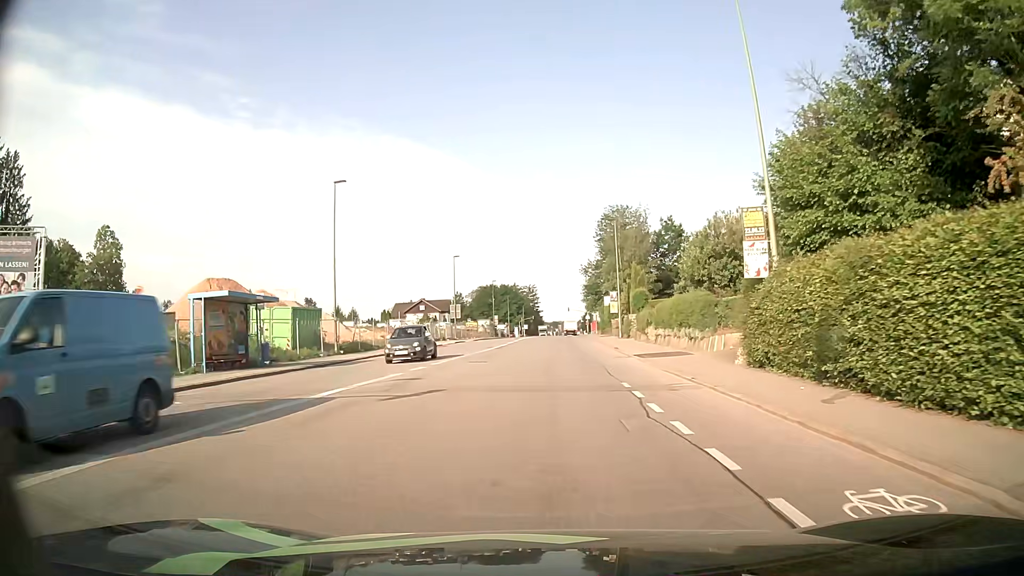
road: tertiary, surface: asphalt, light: Day
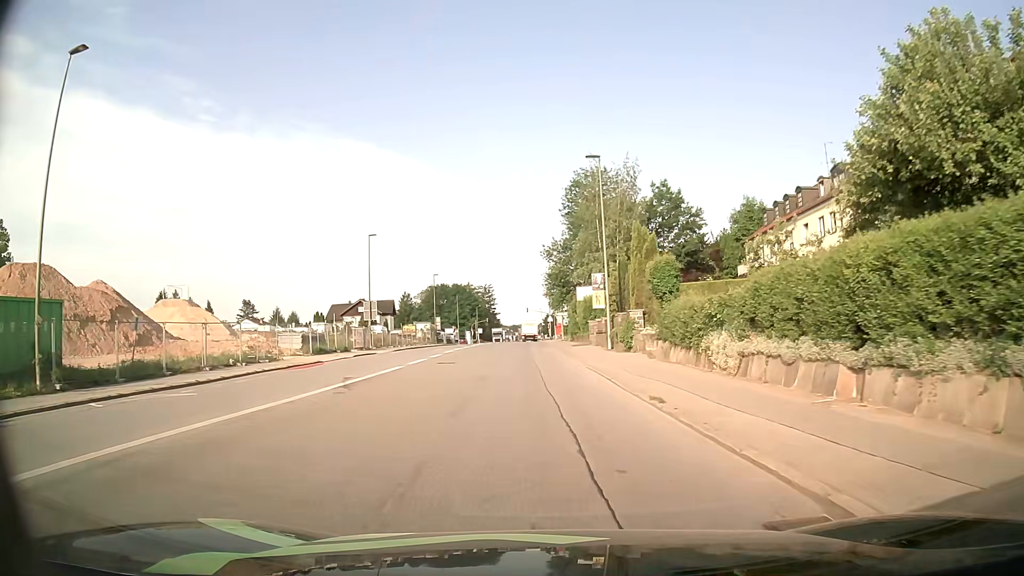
(+0.7, +23.1) m; +3°
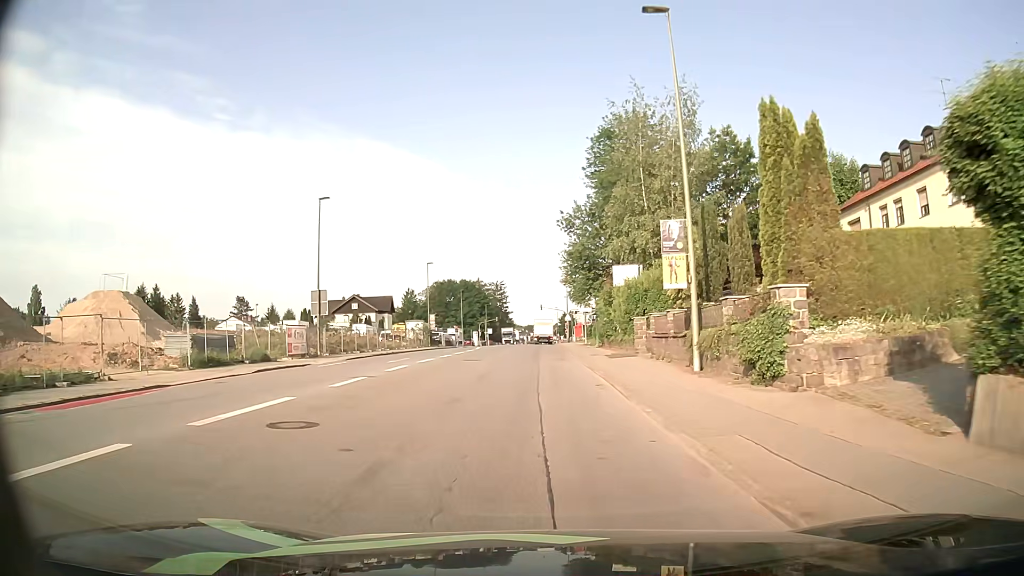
(-0.3, +17.8) m; -1°
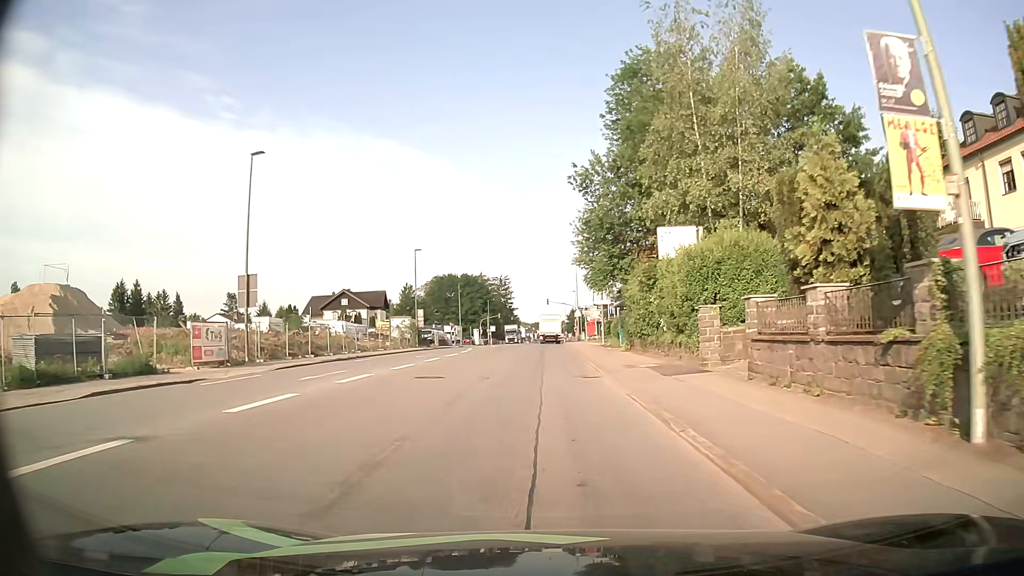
(-0.1, +11.9) m; -2°
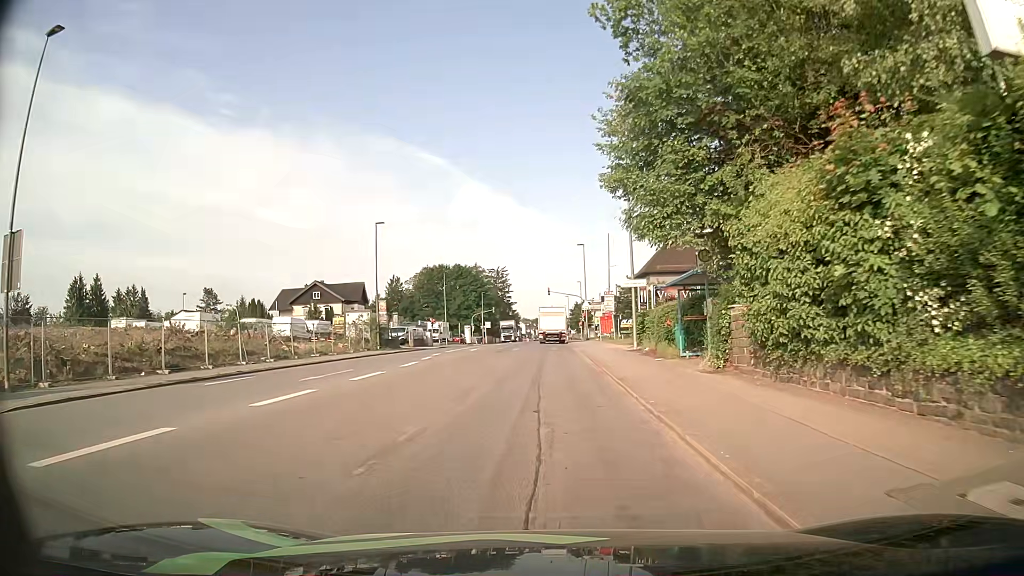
(+0.2, +16.8) m; 0°
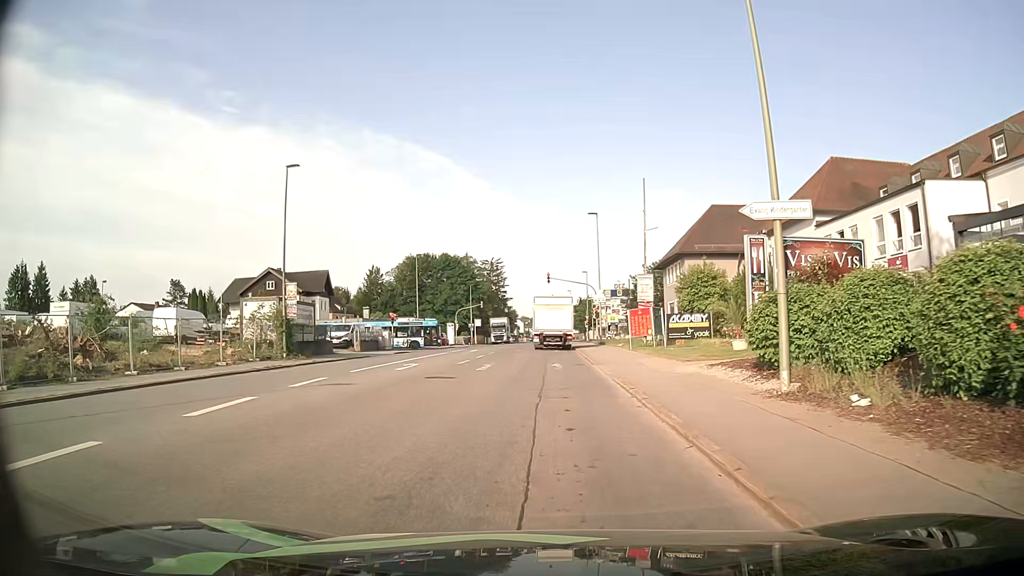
(+0.2, +19.6) m; 0°
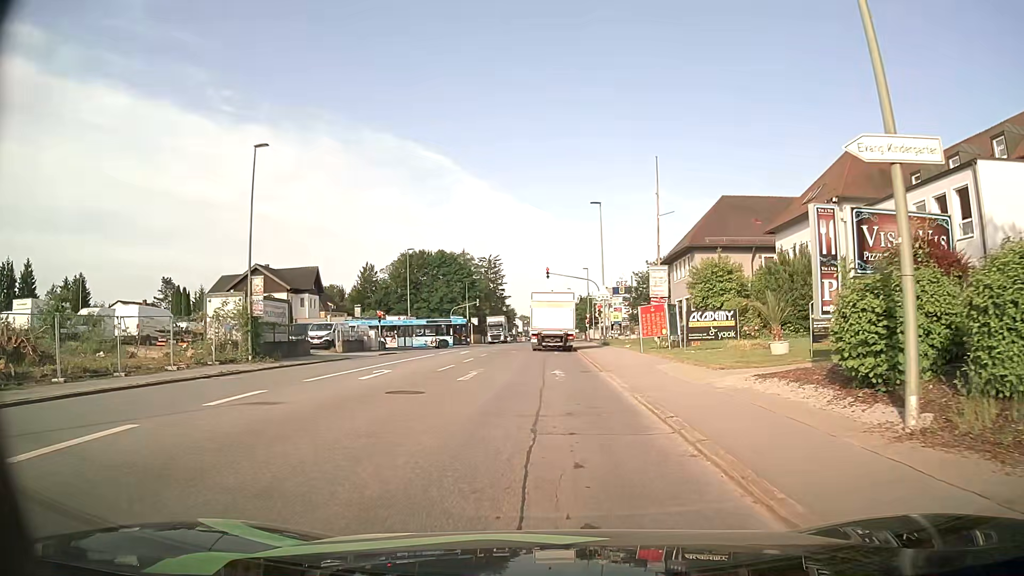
(0.0, +4.2) m; 0°
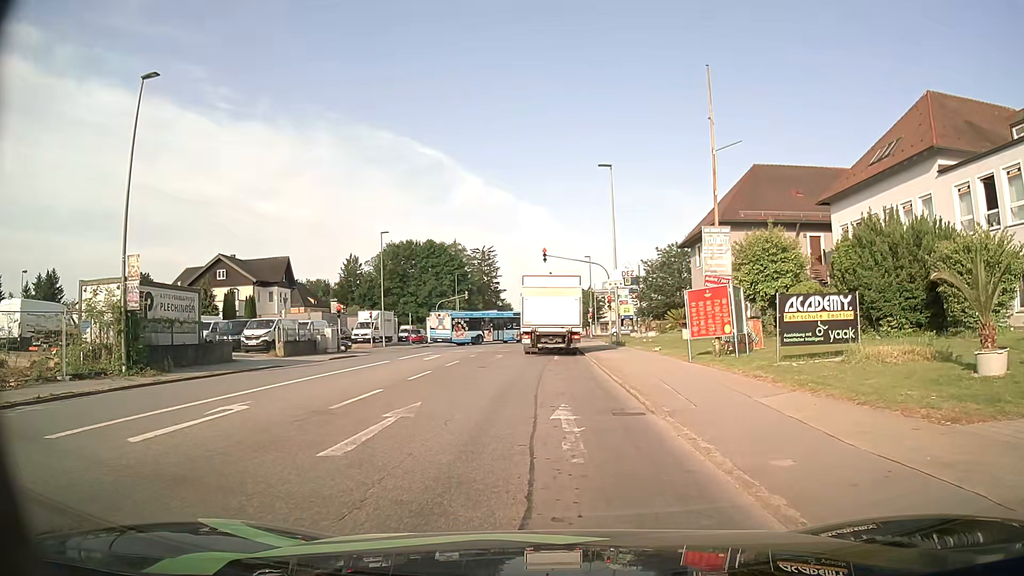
(0.0, +10.0) m; +1°
